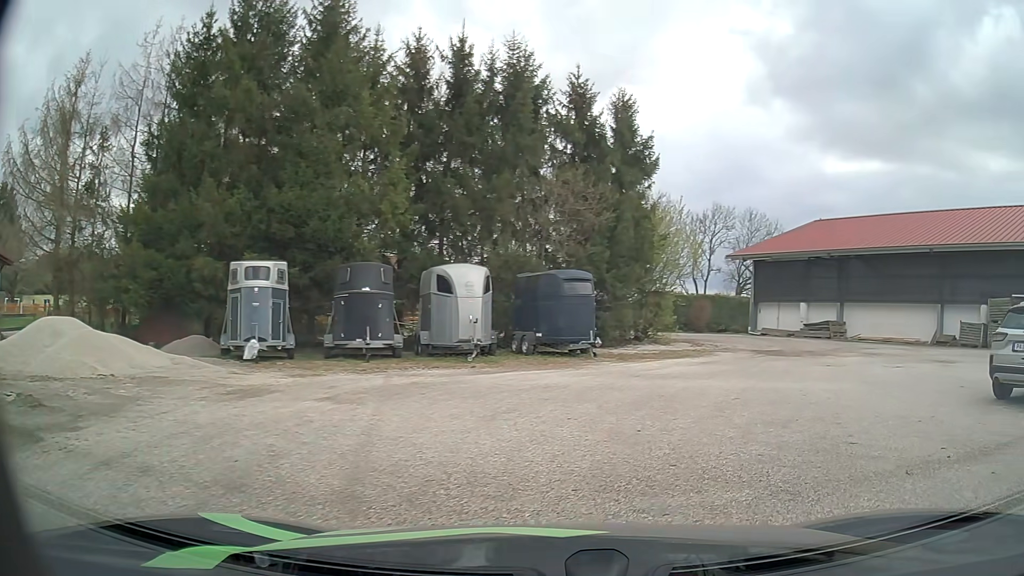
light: Day
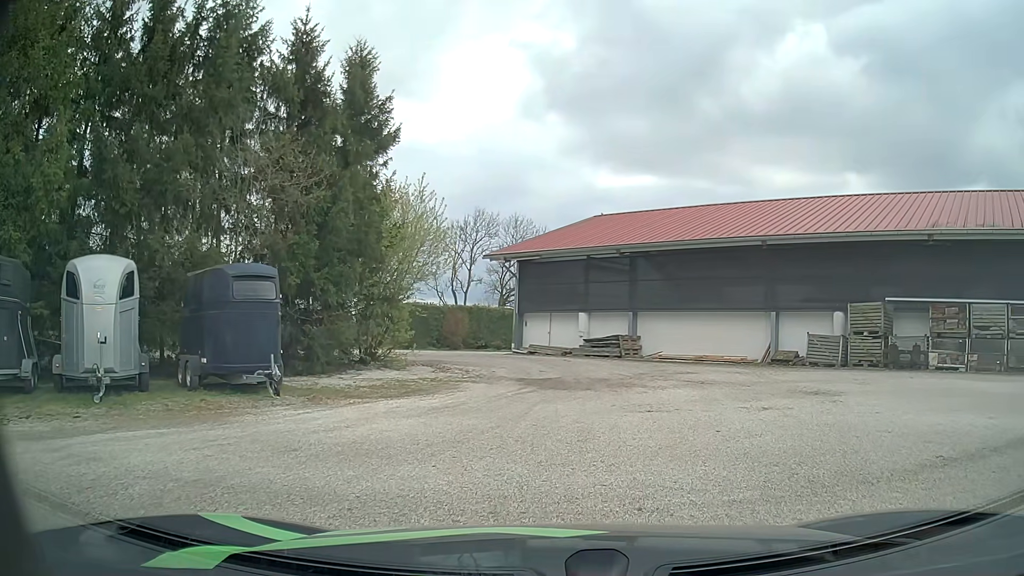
(+1.4, +6.8) m; +21°
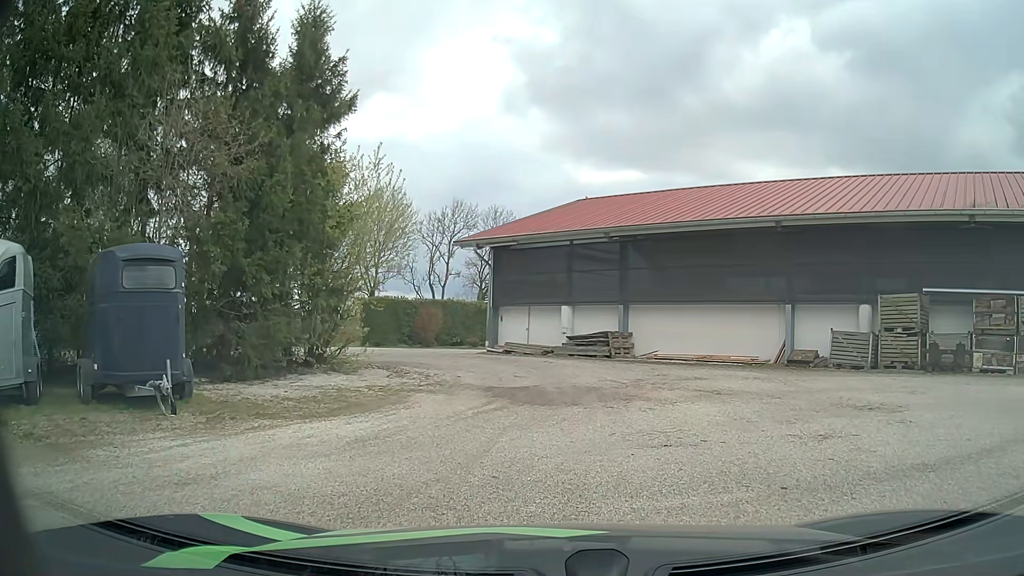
(0.0, +3.2) m; +1°
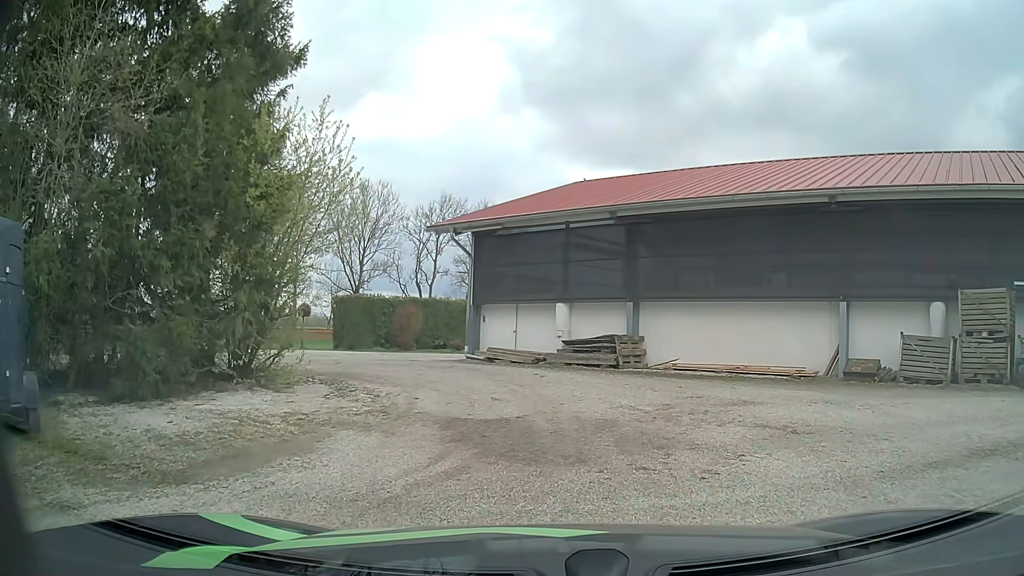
(0.0, +4.1) m; +1°
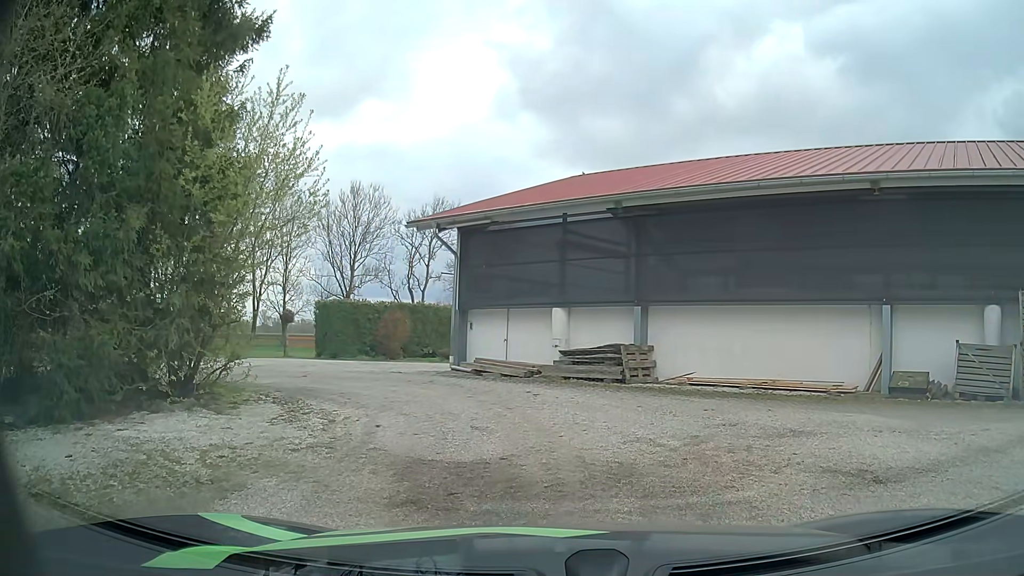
(0.0, +2.3) m; -1°
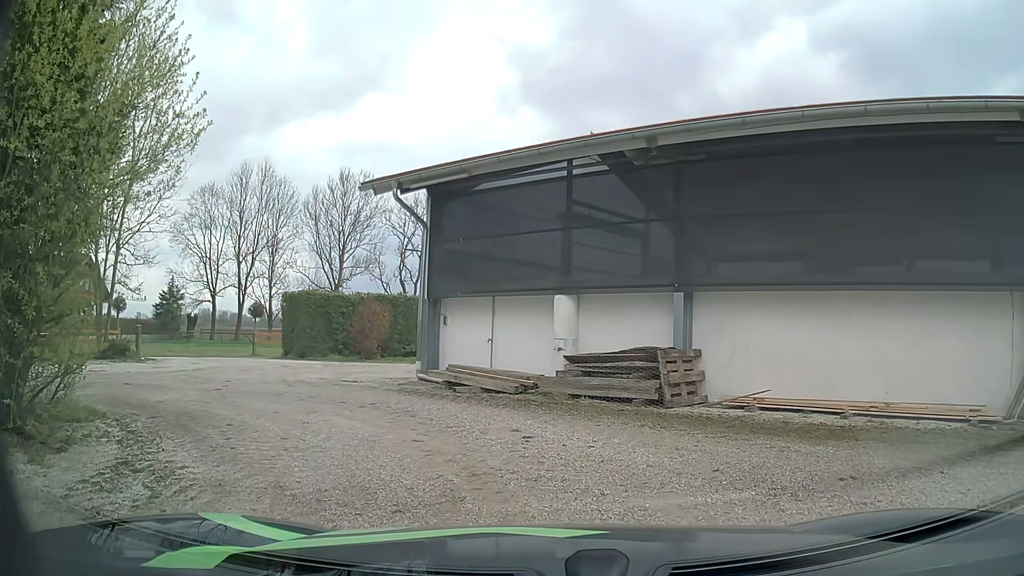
(+0.2, +4.6) m; +2°
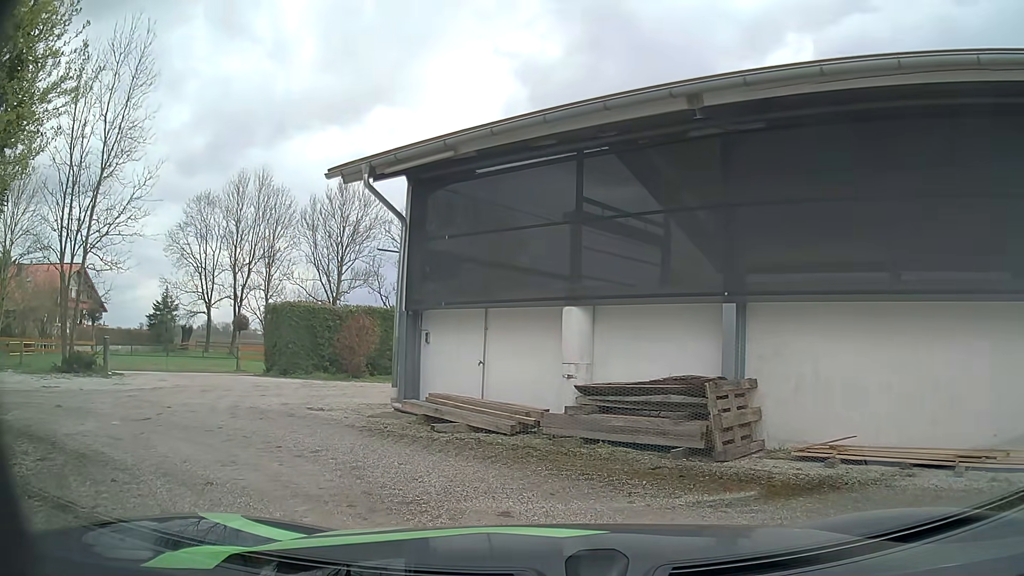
(0.0, +2.7) m; 0°
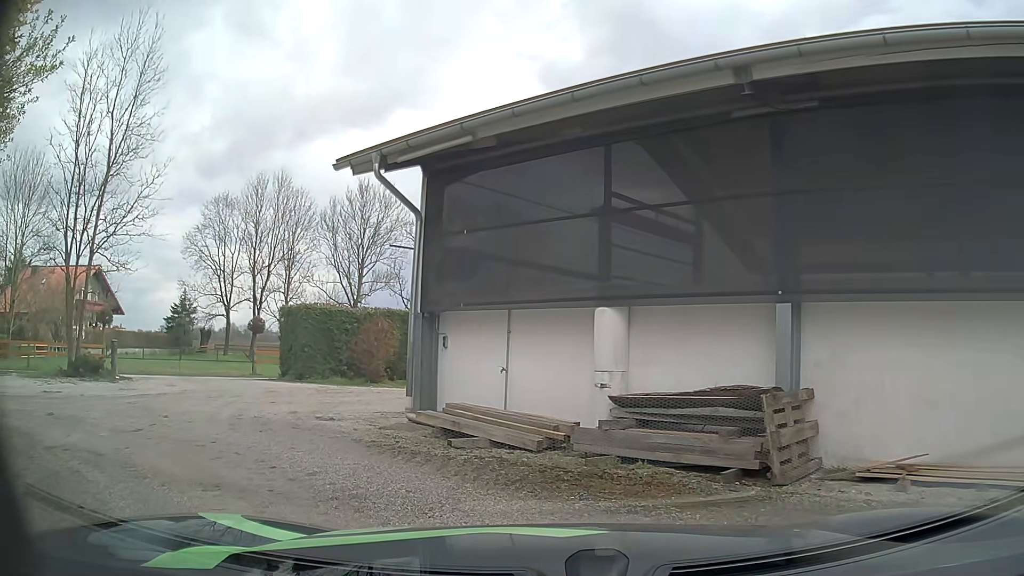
(0.0, +1.0) m; -3°
(-5, +8) (-14, +8) (-22, +2) (-30, -4) (-39, -9) (-48, -14) (-57, -18) (-66, -21) (-76, -24) (-84, -29) m
